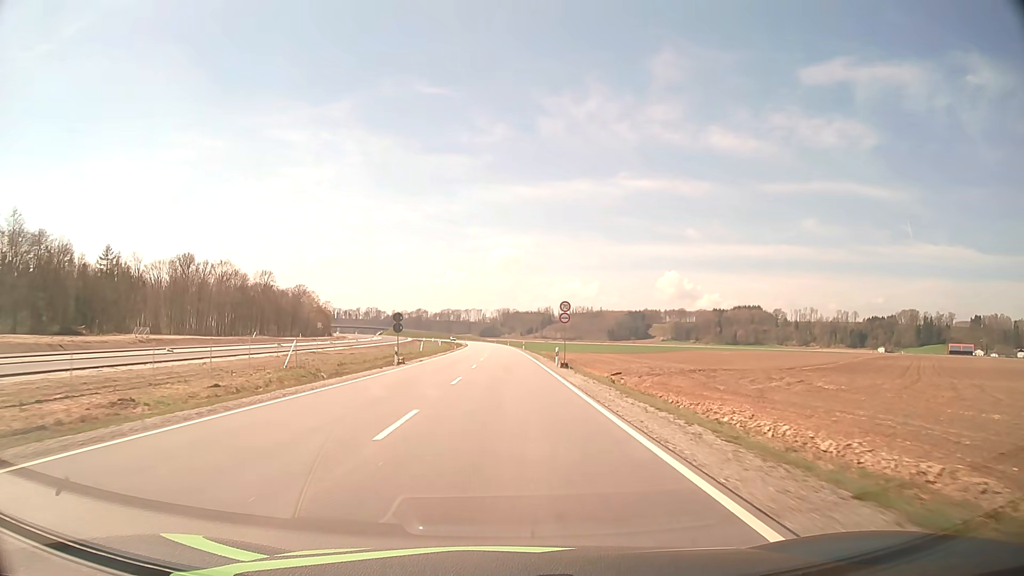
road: tertiary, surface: asphalt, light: Day
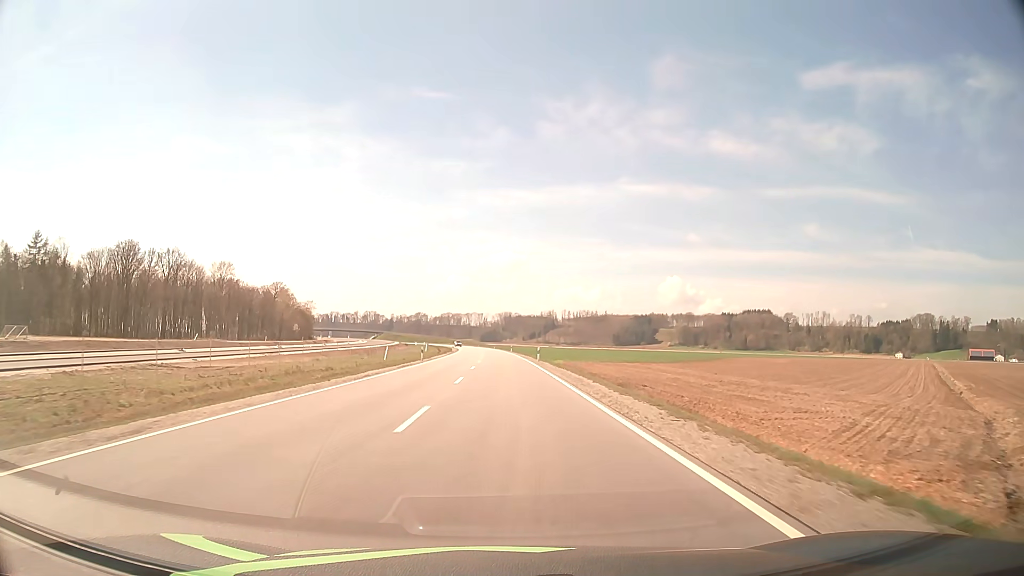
(0.0, +35.9) m; 0°
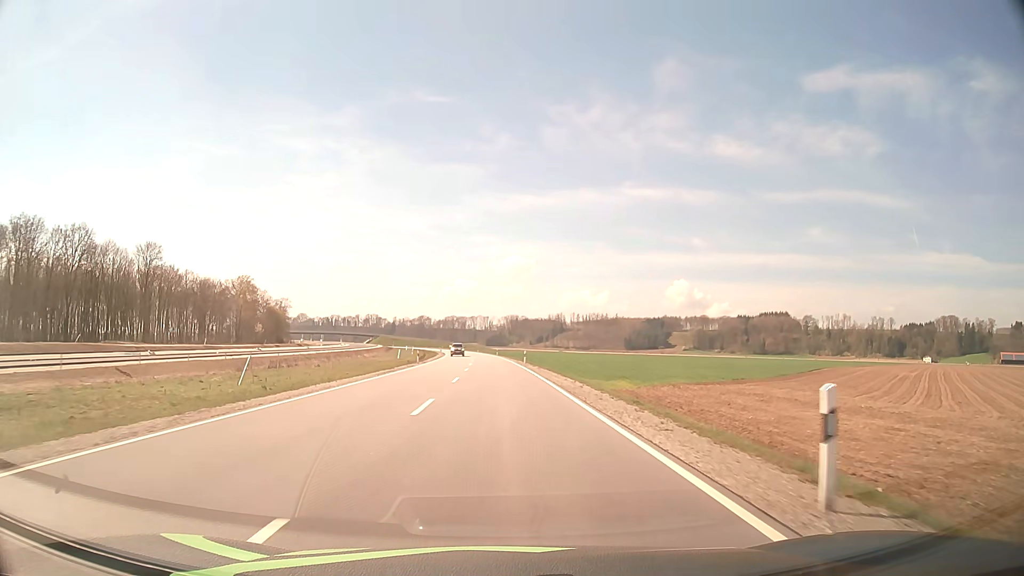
(-0.2, +46.0) m; 0°
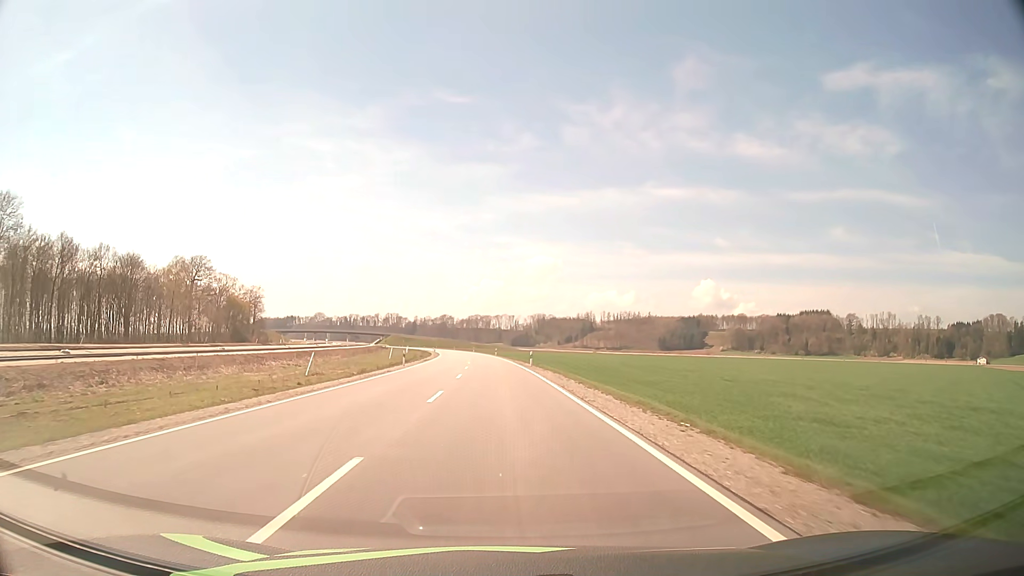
(-1.2, +58.7) m; -2°
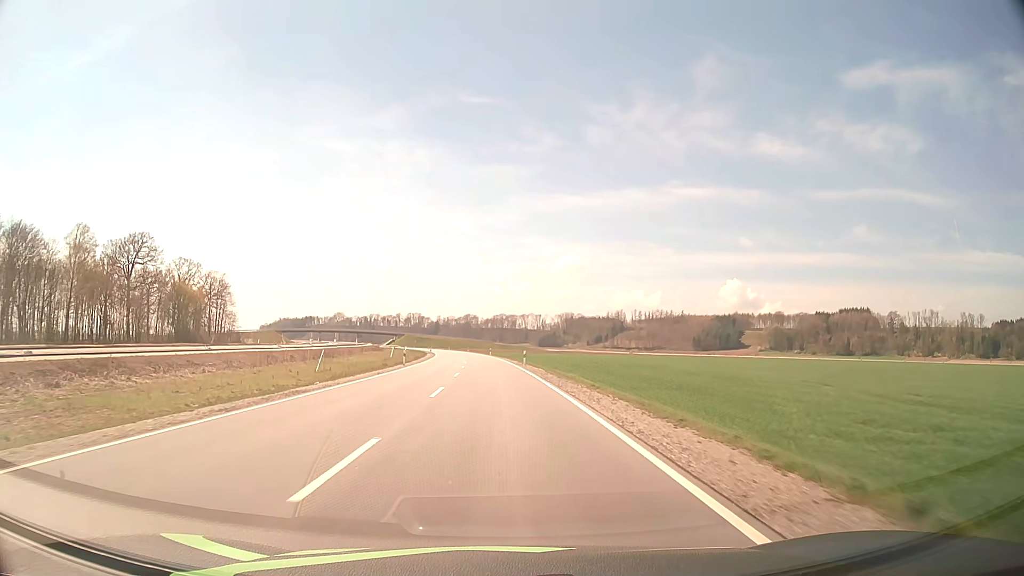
(-0.8, +47.6) m; -2°
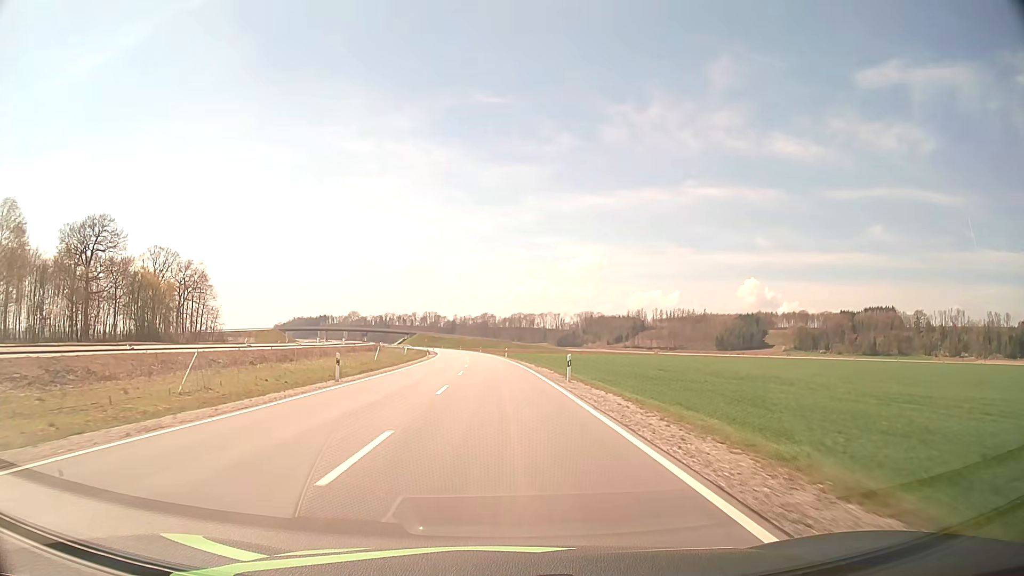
(-0.3, +24.0) m; -1°
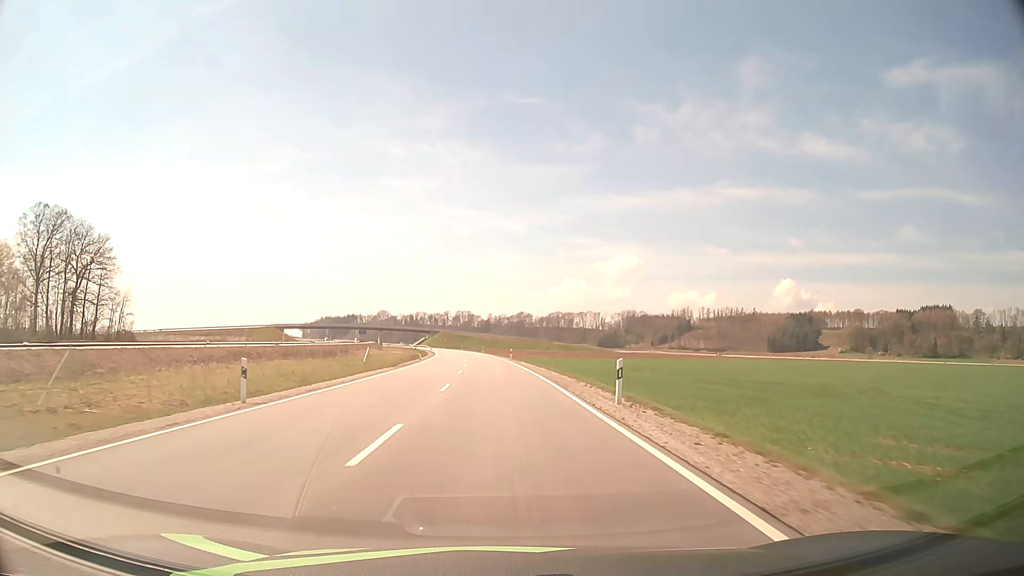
(-1.7, +60.6) m; -3°
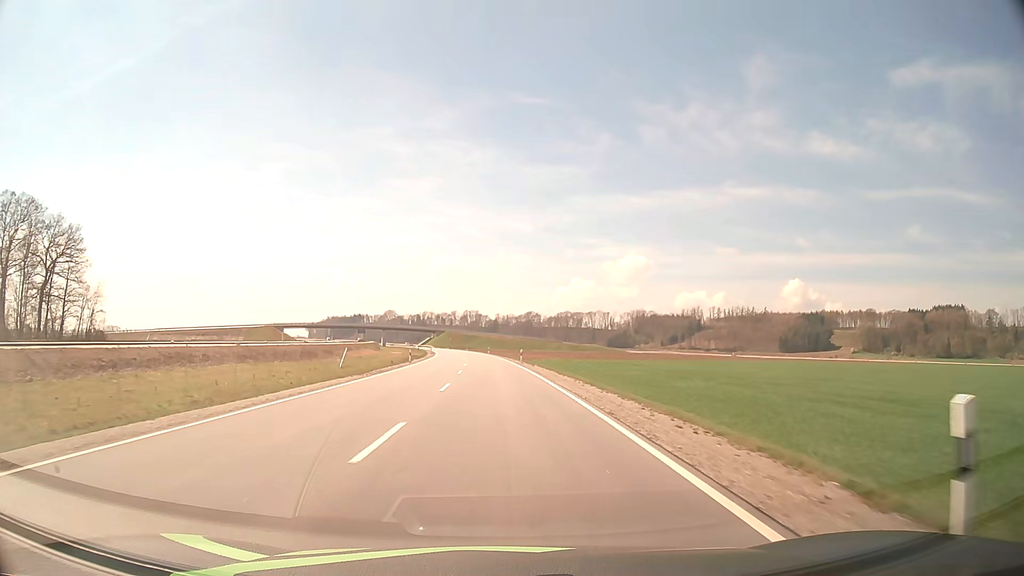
(-0.1, +12.1) m; -1°
(0, +10) (0, +20) (0, +30) (-1, +40) (-1, +50) (-2, +60) (-3, +70) (-3, +80) (-4, +90) (-5, +100) m
